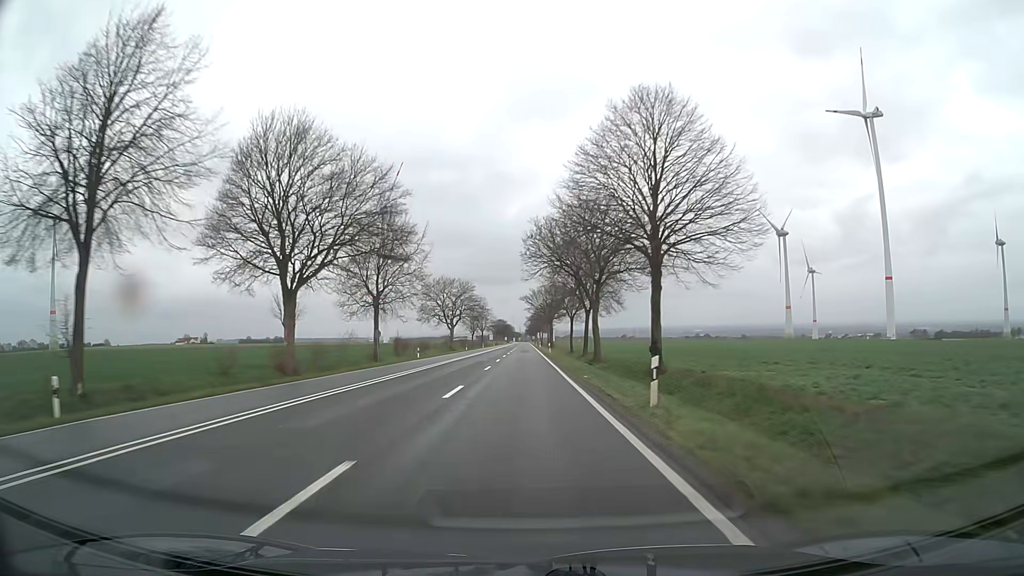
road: primary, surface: asphalt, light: Day
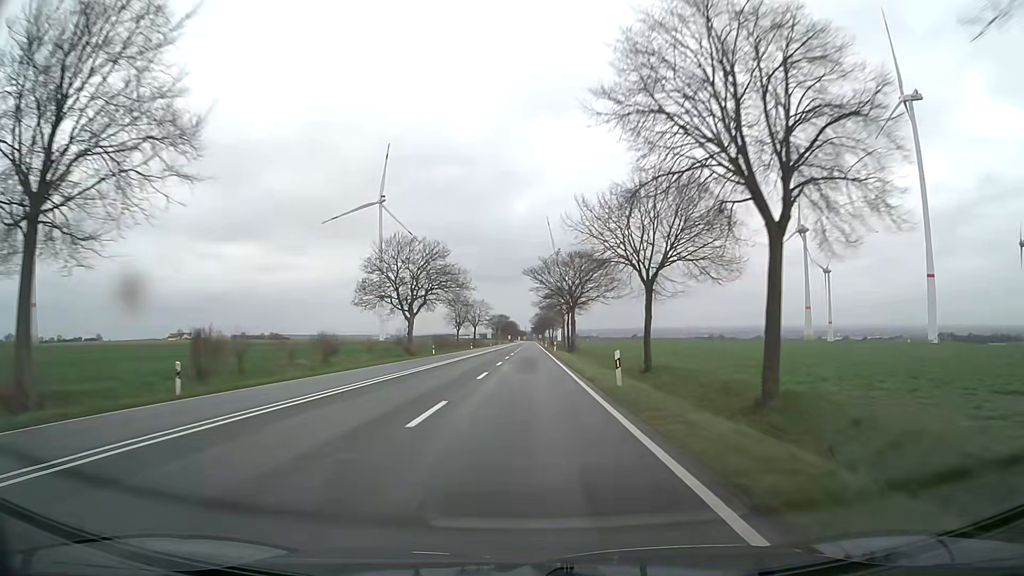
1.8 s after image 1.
(-0.4, +46.2) m; 0°
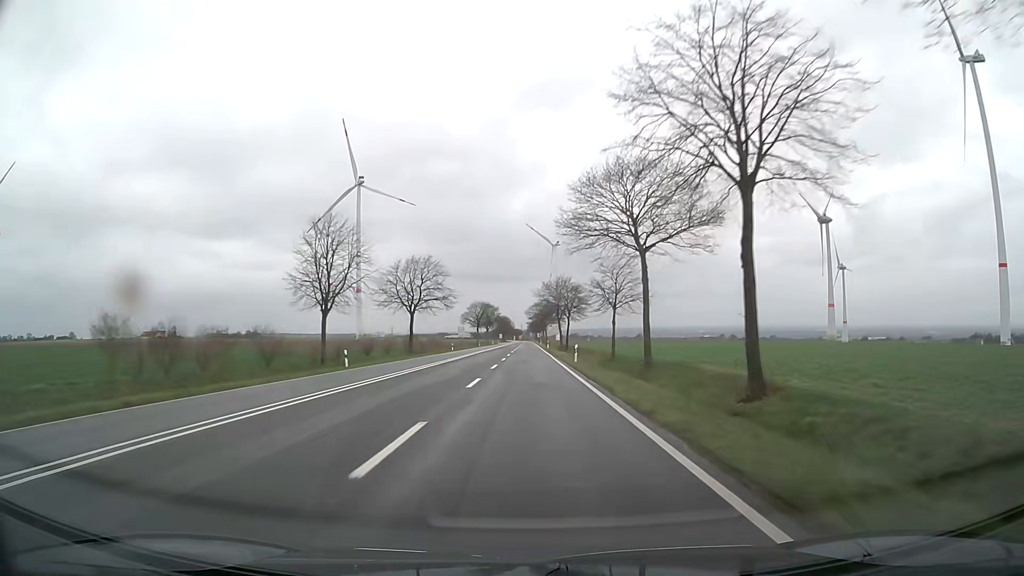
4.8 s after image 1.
(-0.2, +78.0) m; 0°
(0, +10) (0, +20) (0, +30) (0, +40) (0, +50) (0, +60) (0, +70) (0, +80) (0, +90) (0, +100) m
